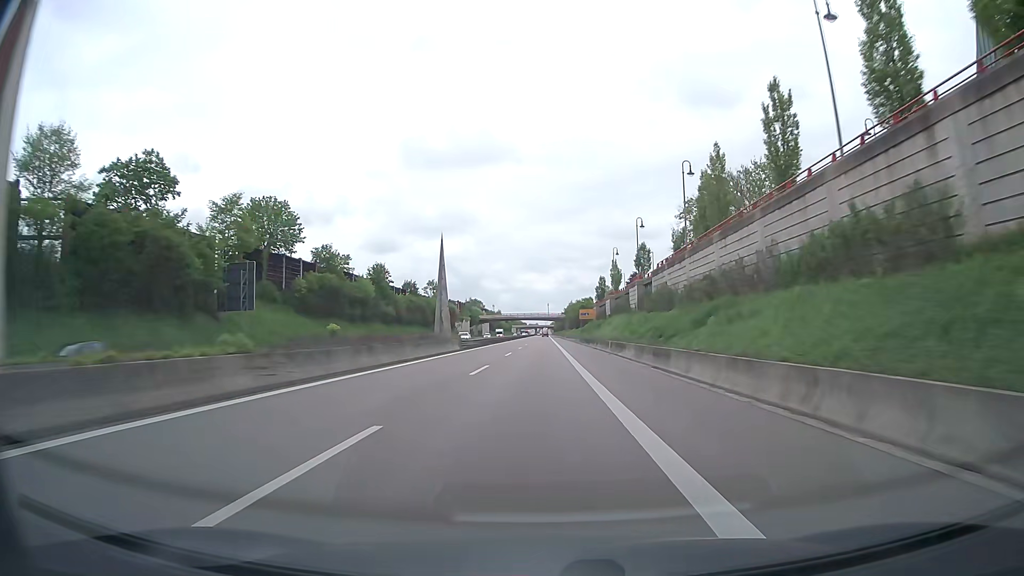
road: trunk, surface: asphalt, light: Day
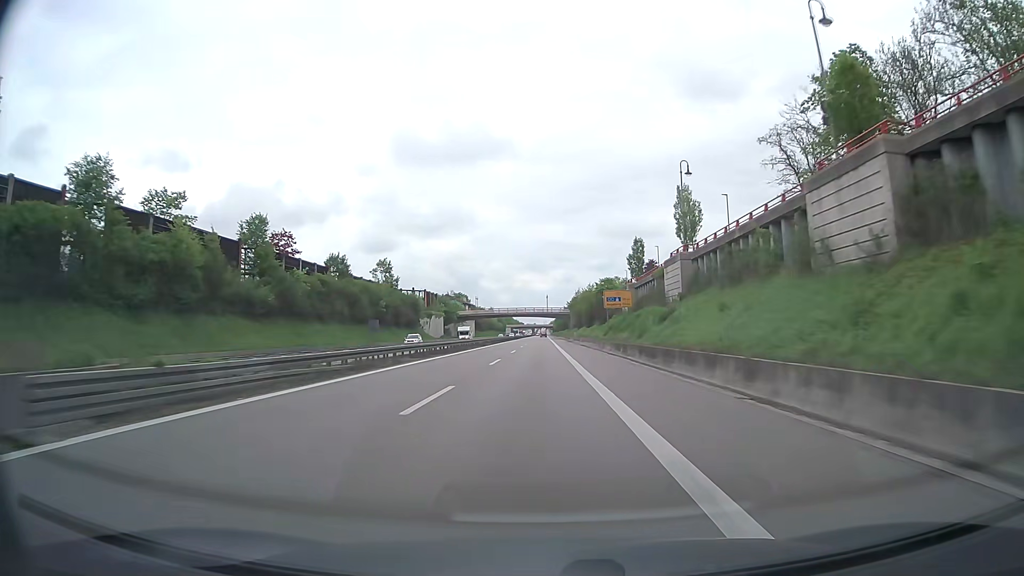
(+0.2, +46.9) m; +1°
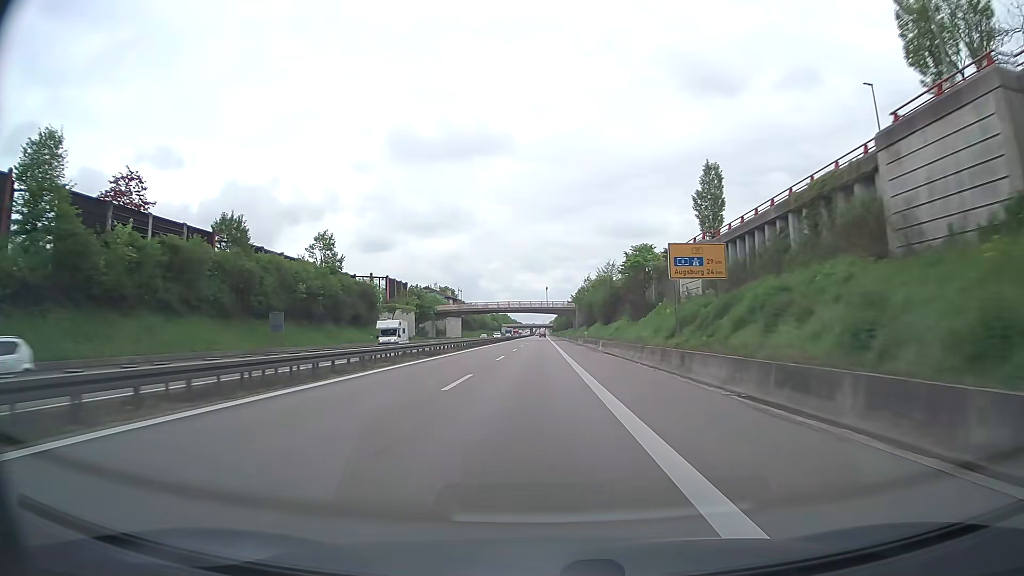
(0.0, +31.4) m; 0°
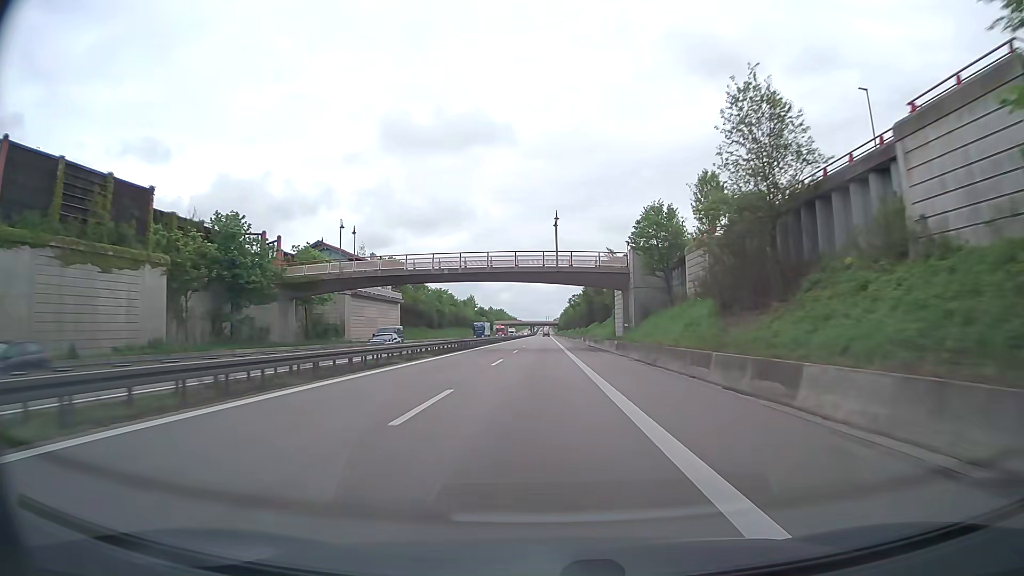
(-0.1, +78.9) m; 0°
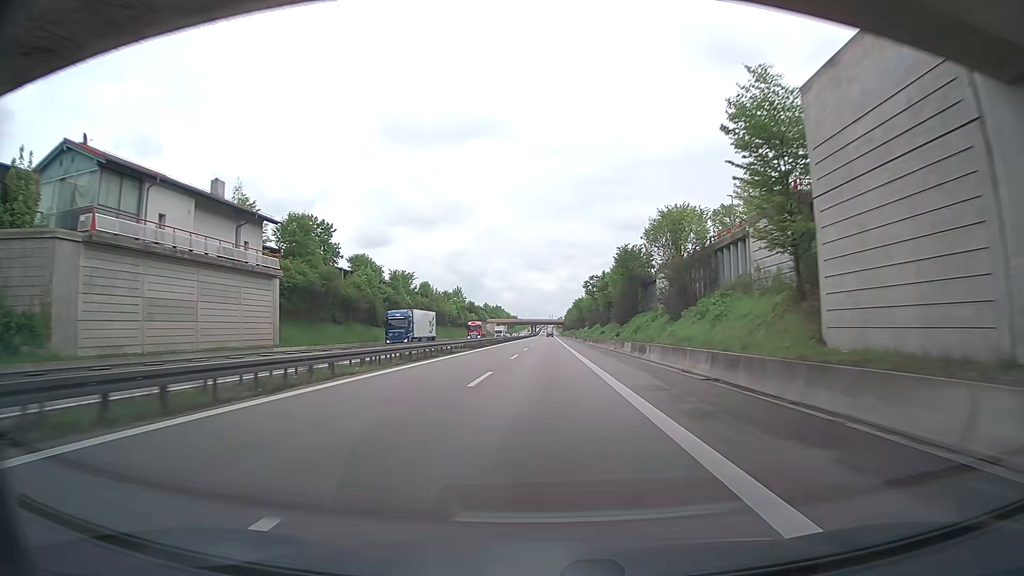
(-0.1, +47.4) m; 0°
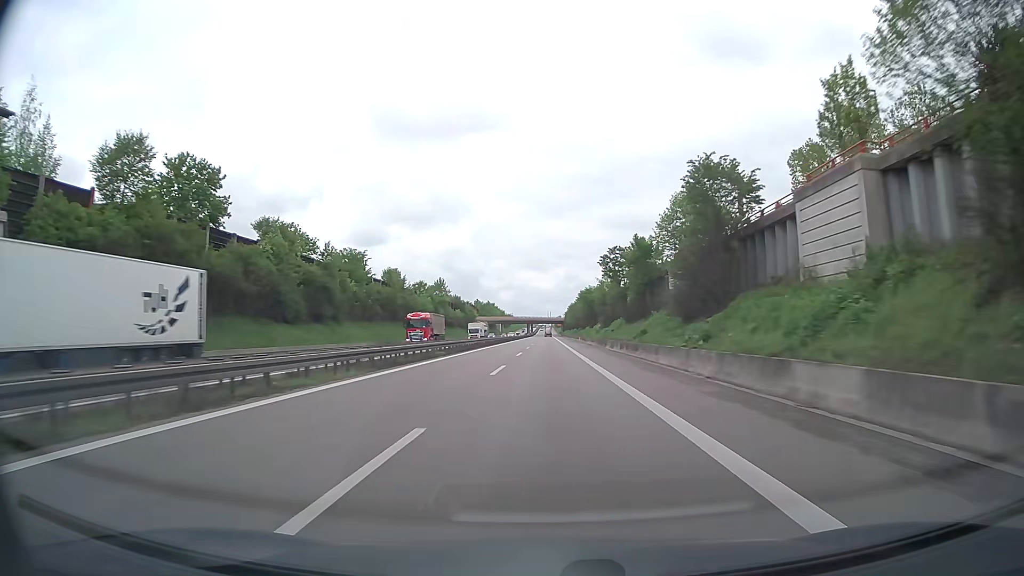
(-0.1, +31.6) m; 0°
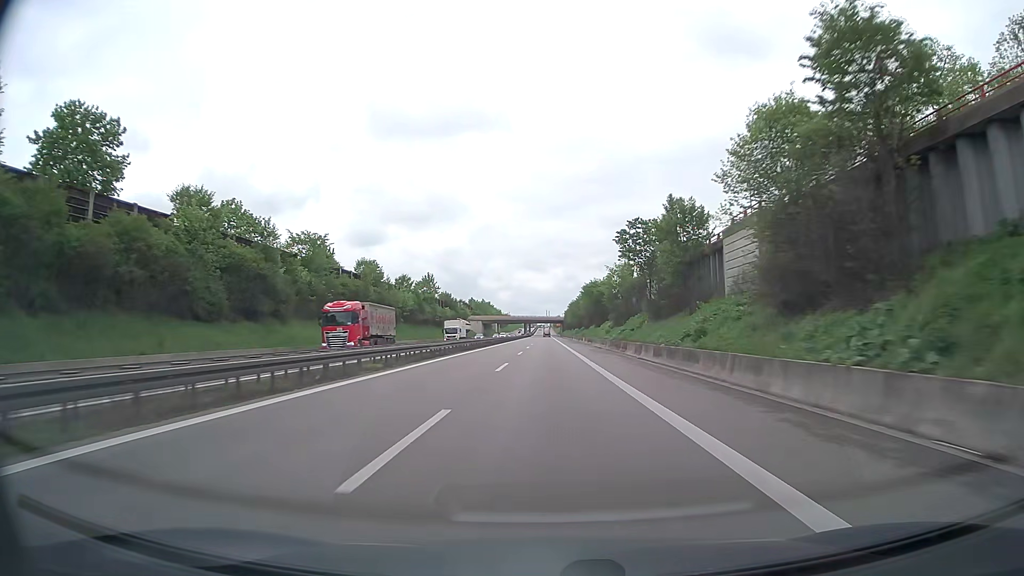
(0.0, +15.8) m; 0°
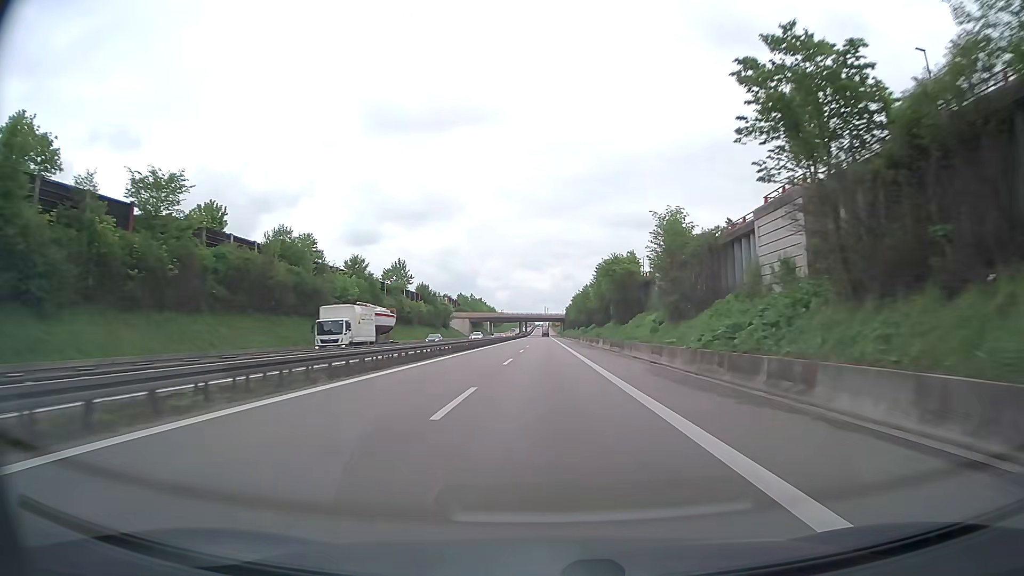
(0.0, +31.6) m; 0°
(0, +10) (0, +20) (0, +30) (0, +40) (0, +50) (0, +60) (0, +70) (0, +80) (0, +90) (0, +100) m
